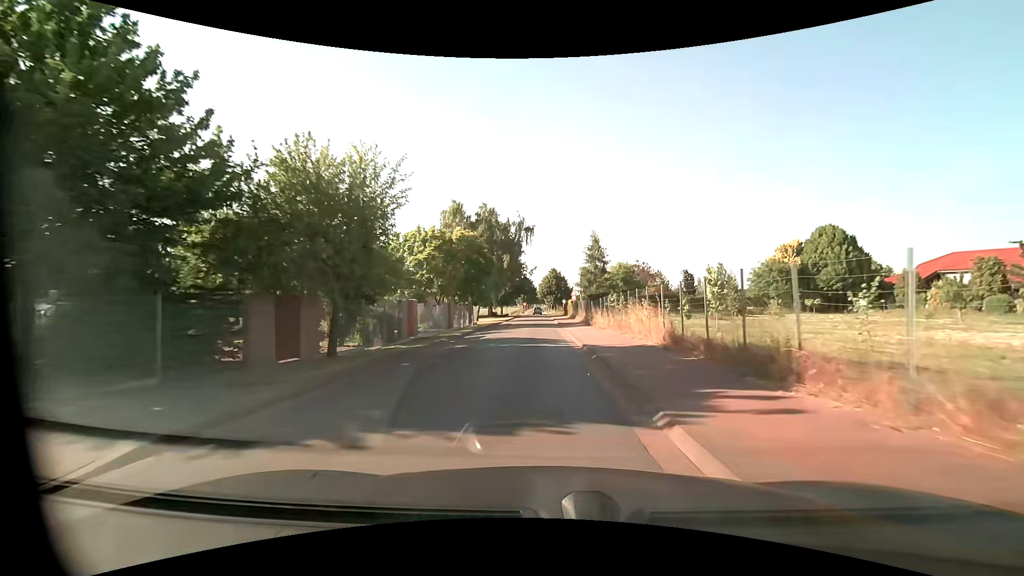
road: tertiary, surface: asphalt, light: Day
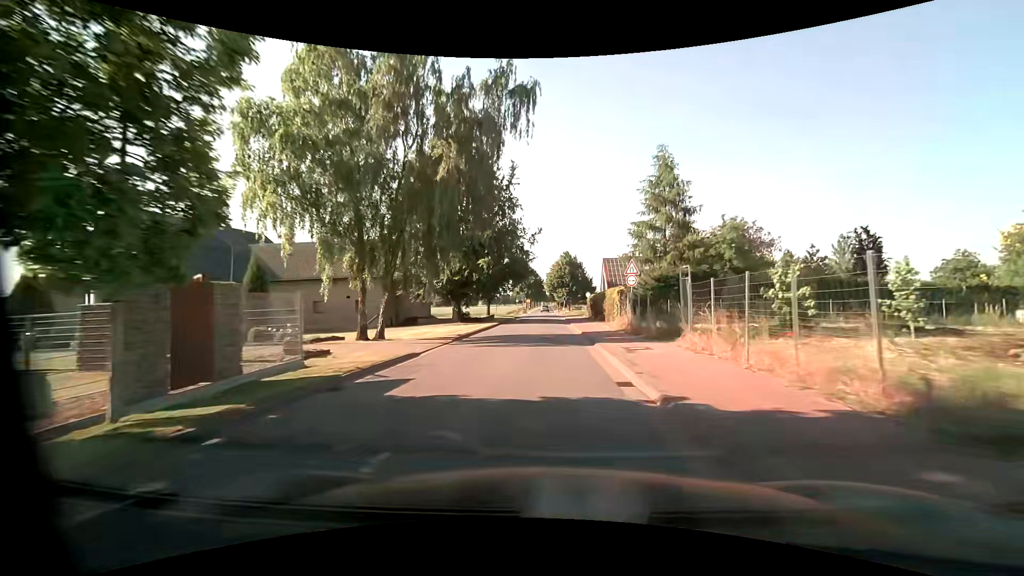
(-0.5, +37.3) m; -1°
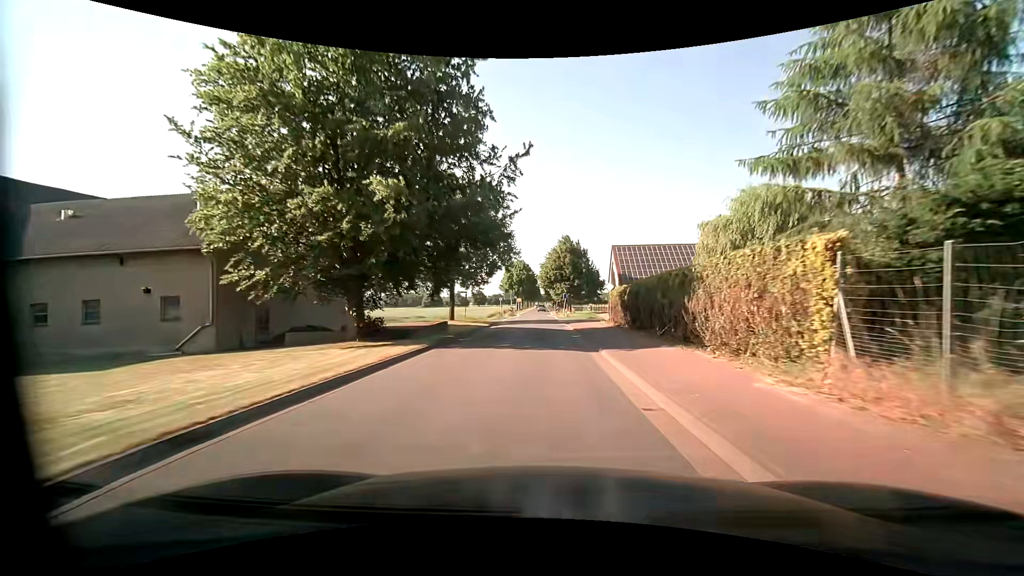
(+0.2, +22.9) m; +1°
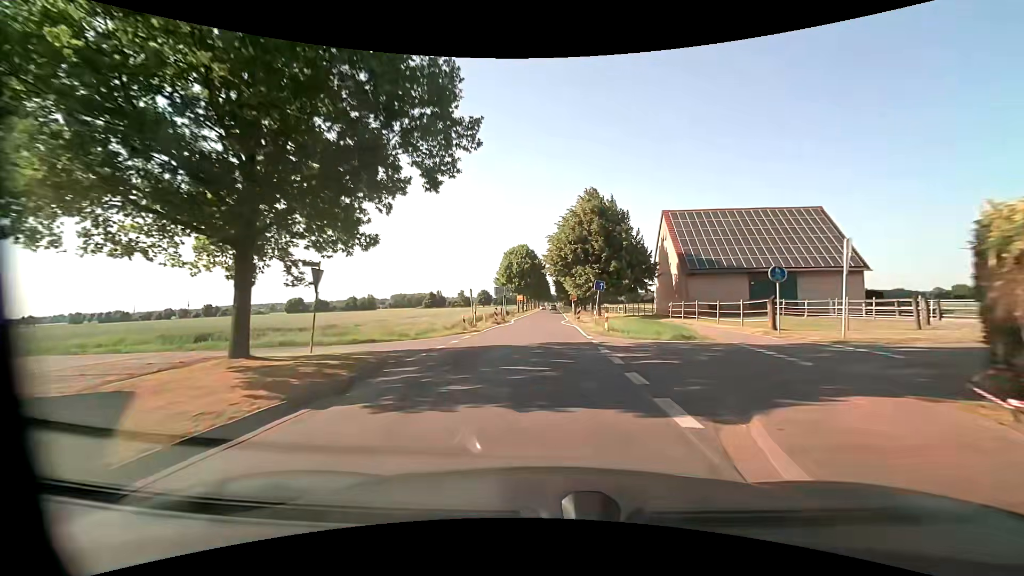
(-0.1, +31.2) m; -2°
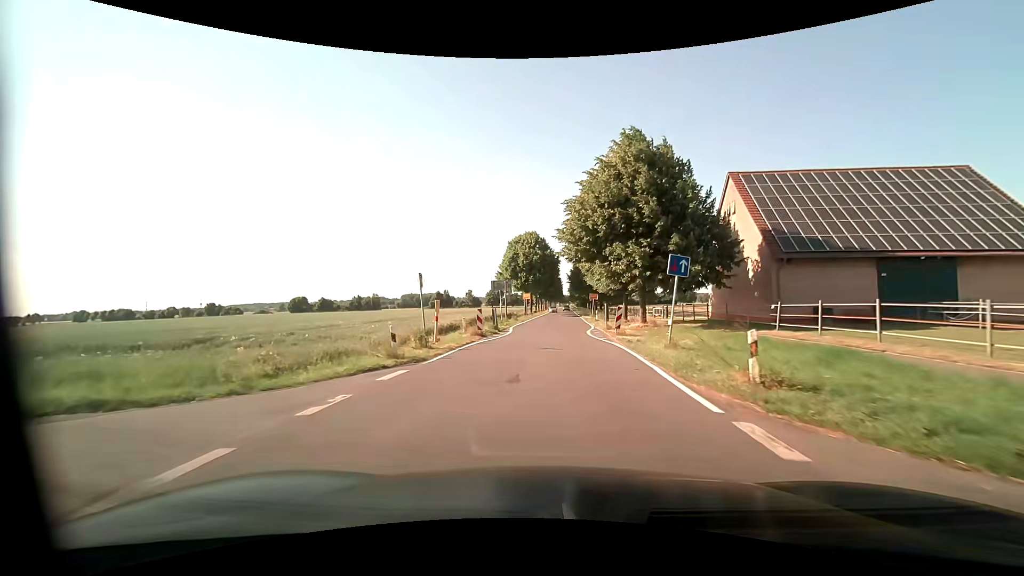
(-0.1, +16.0) m; -1°
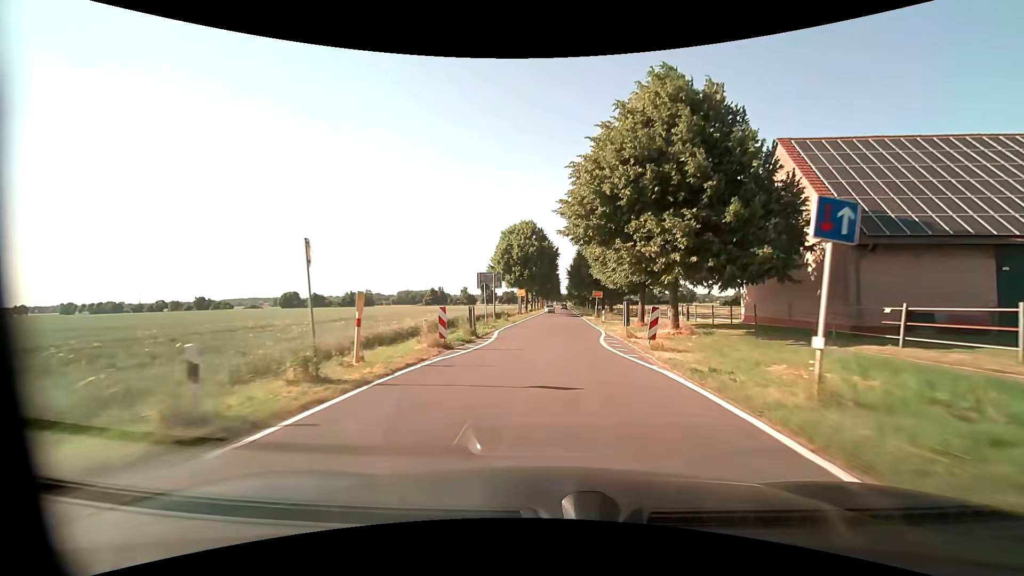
(0.0, +8.1) m; 0°
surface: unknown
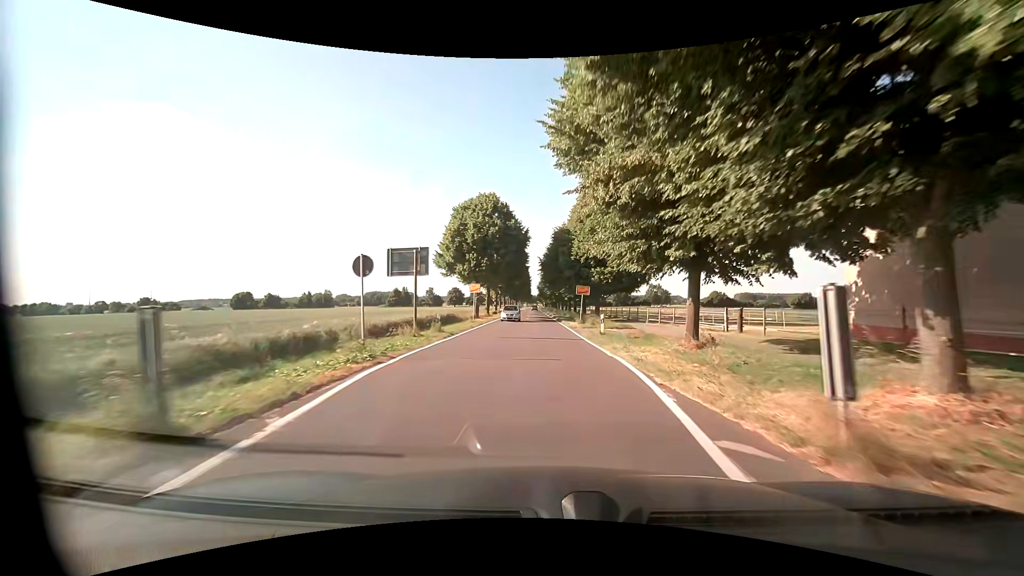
(+0.4, +16.6) m; +3°
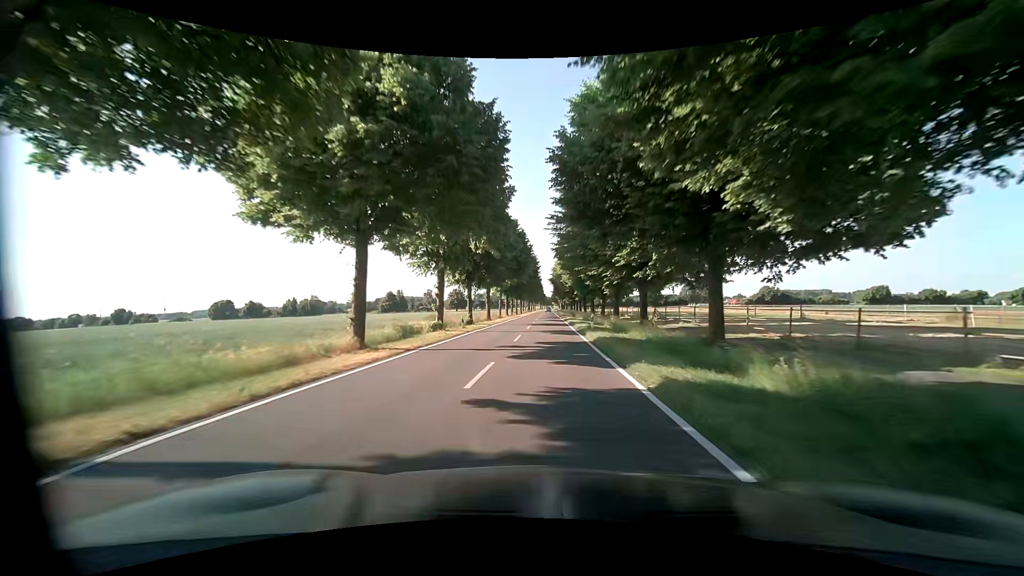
(+0.2, +45.2) m; -1°
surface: asphalt
(0, +10) (0, +20) (0, +30) (0, +40) (0, +50) (0, +60) (0, +70) (0, +80) (0, +90) (+1, +100) m
